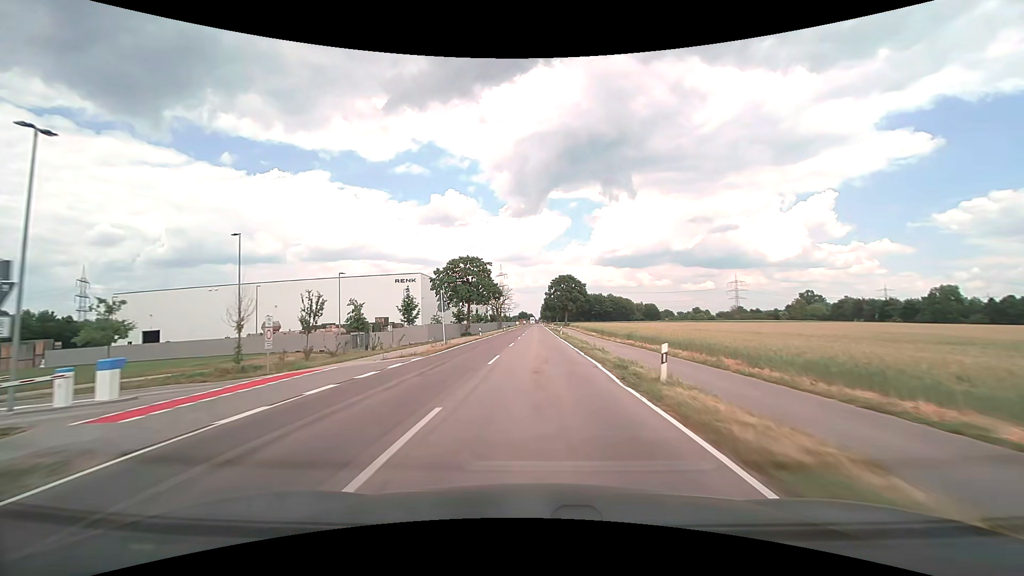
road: tertiary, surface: asphalt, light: Day
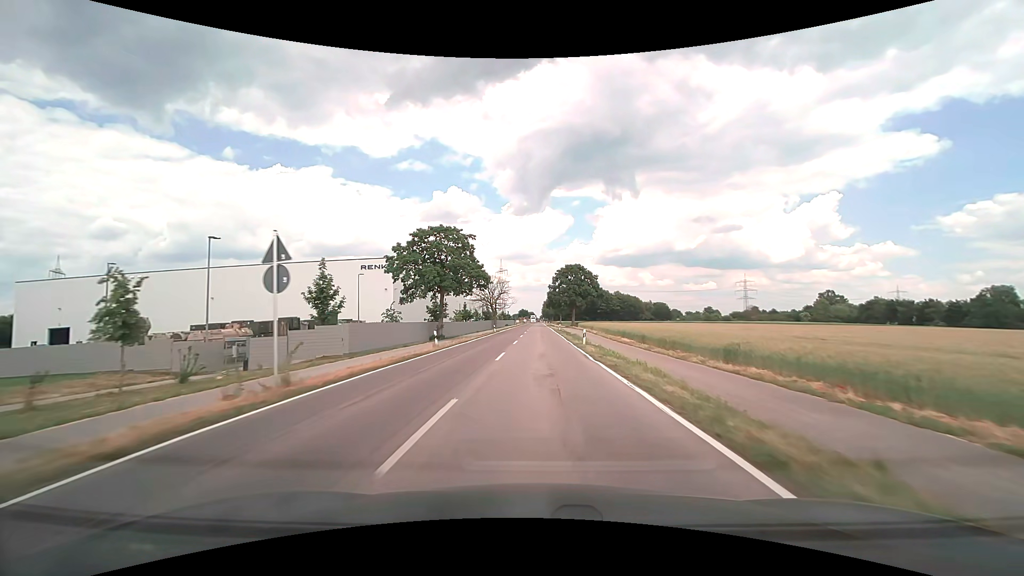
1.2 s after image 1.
(-0.1, +23.3) m; 0°
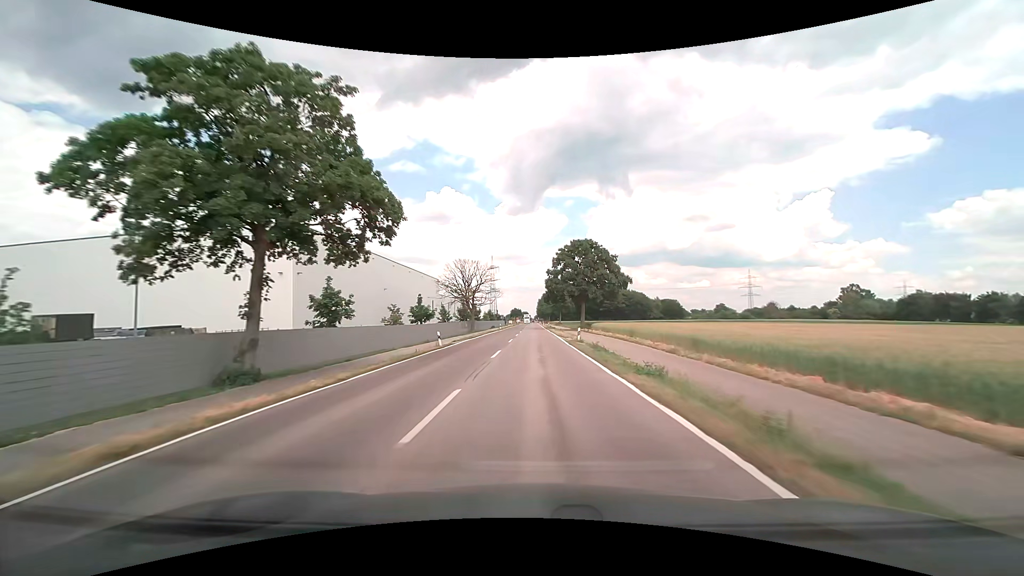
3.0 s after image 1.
(+0.1, +35.2) m; +1°
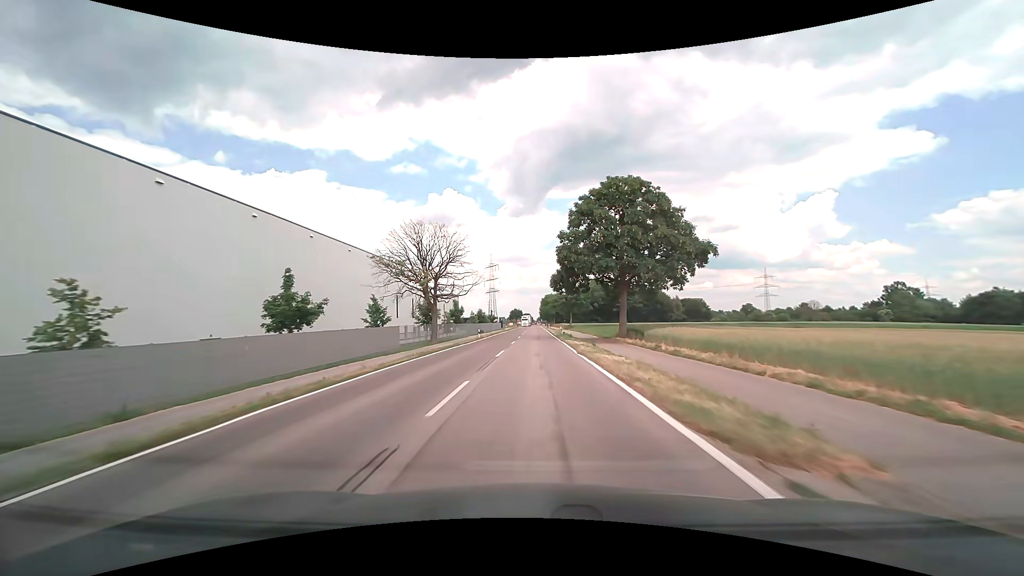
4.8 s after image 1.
(-0.1, +35.6) m; 0°
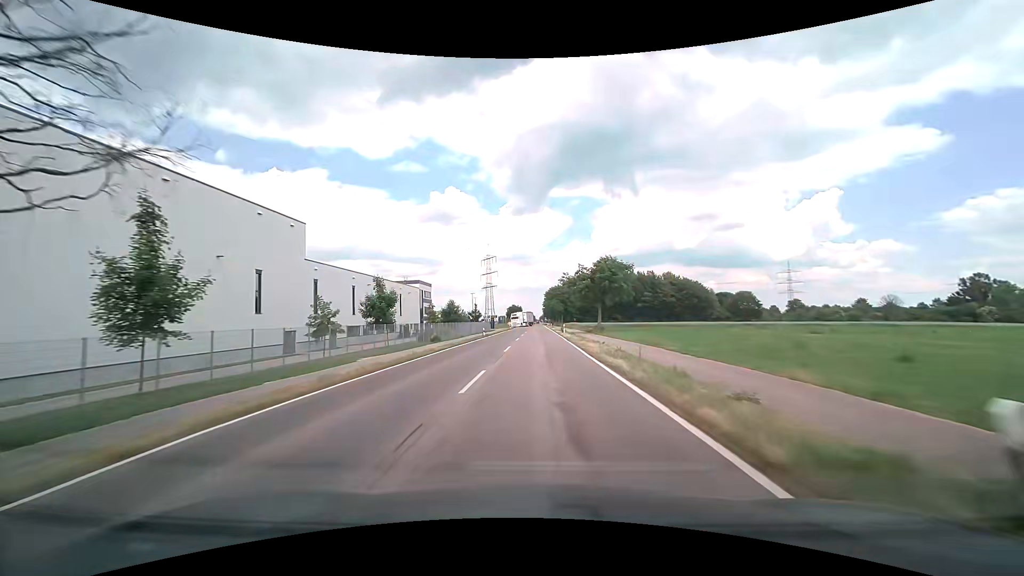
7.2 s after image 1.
(-0.1, +48.1) m; 0°
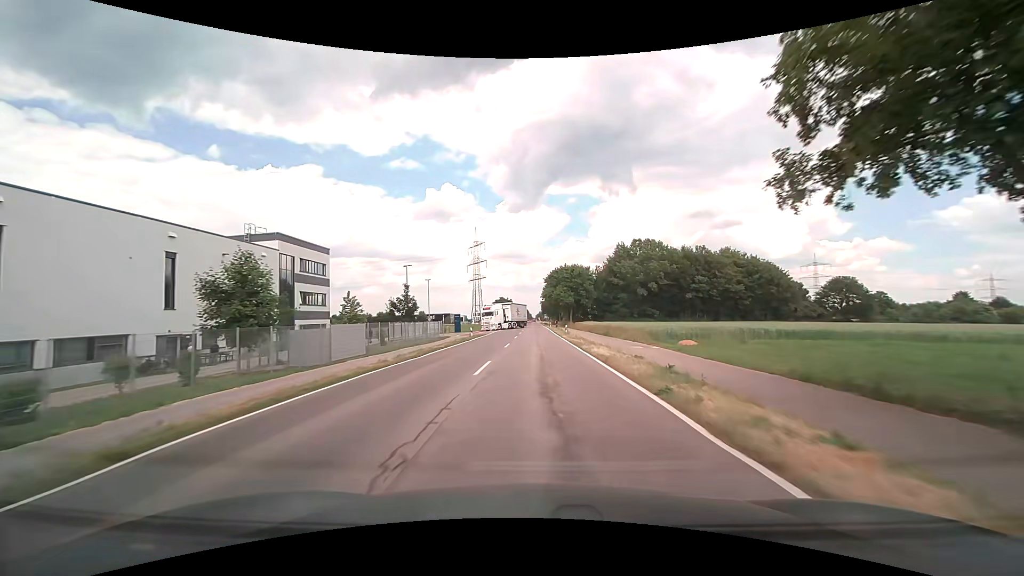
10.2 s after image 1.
(0.0, +58.8) m; 0°
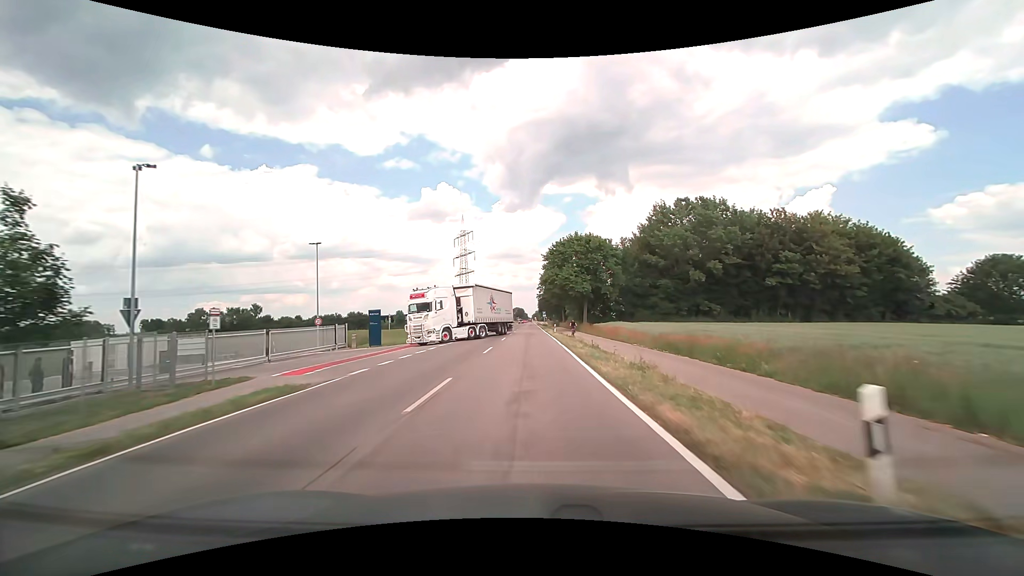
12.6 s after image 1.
(+0.3, +41.0) m; 0°
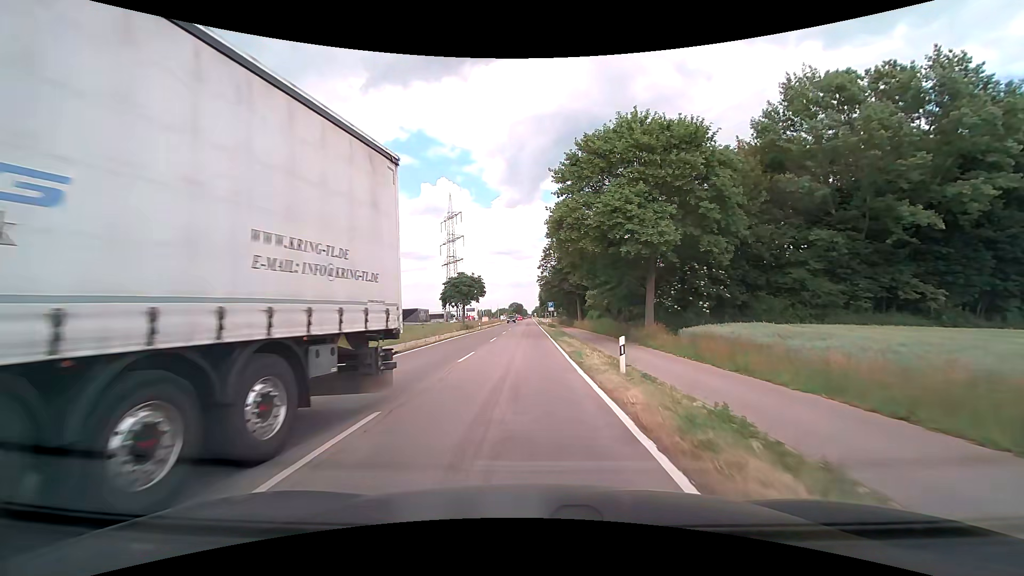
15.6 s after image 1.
(-0.1, +40.8) m; 0°
(0, +10) (0, +20) (-1, +30) (-1, +40) (-1, +50) (-2, +60) (-2, +70) (-2, +80) (-2, +90) (-2, +100) m
